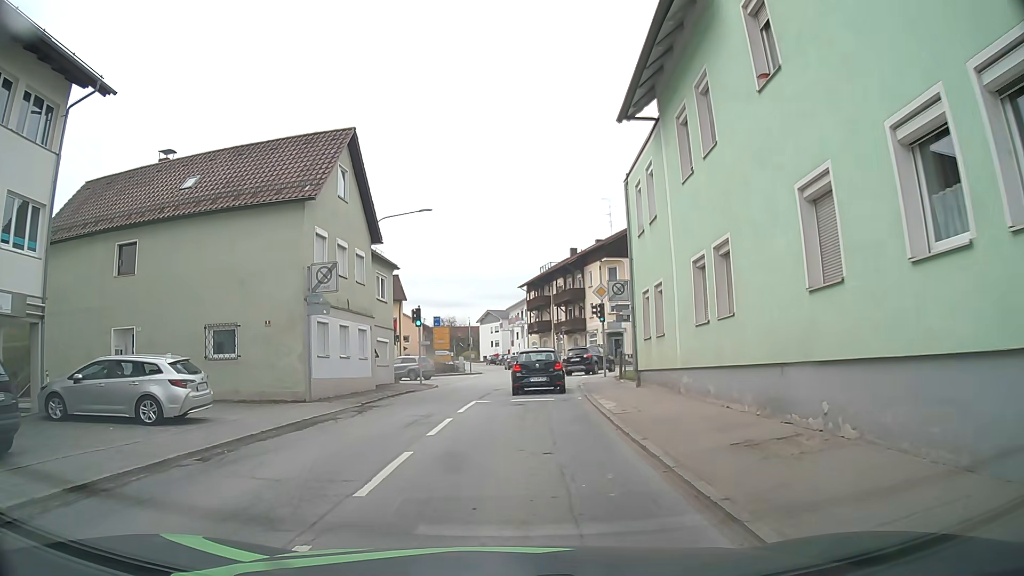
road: secondary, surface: asphalt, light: Day
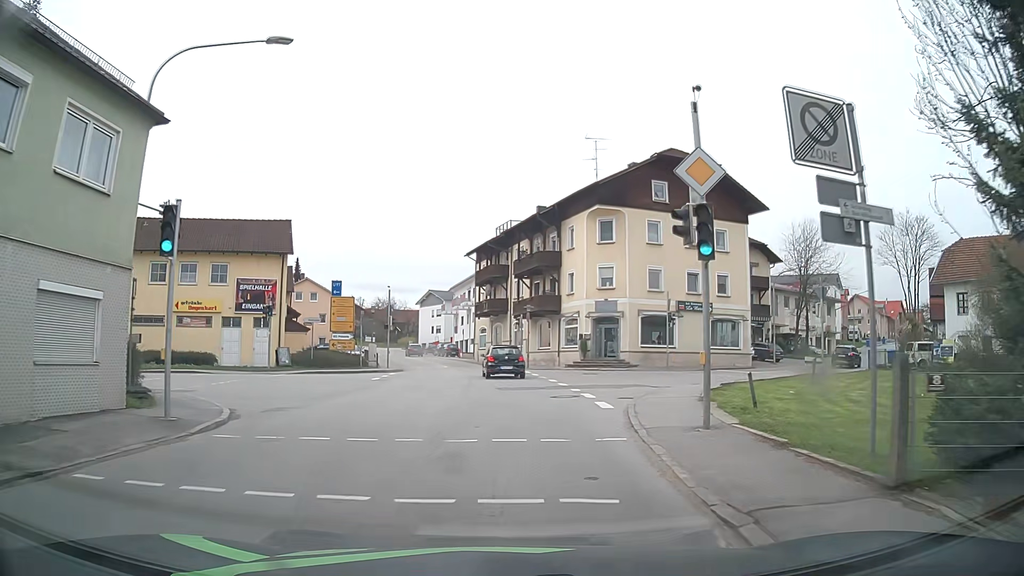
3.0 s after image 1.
(+0.9, +21.3) m; +5°
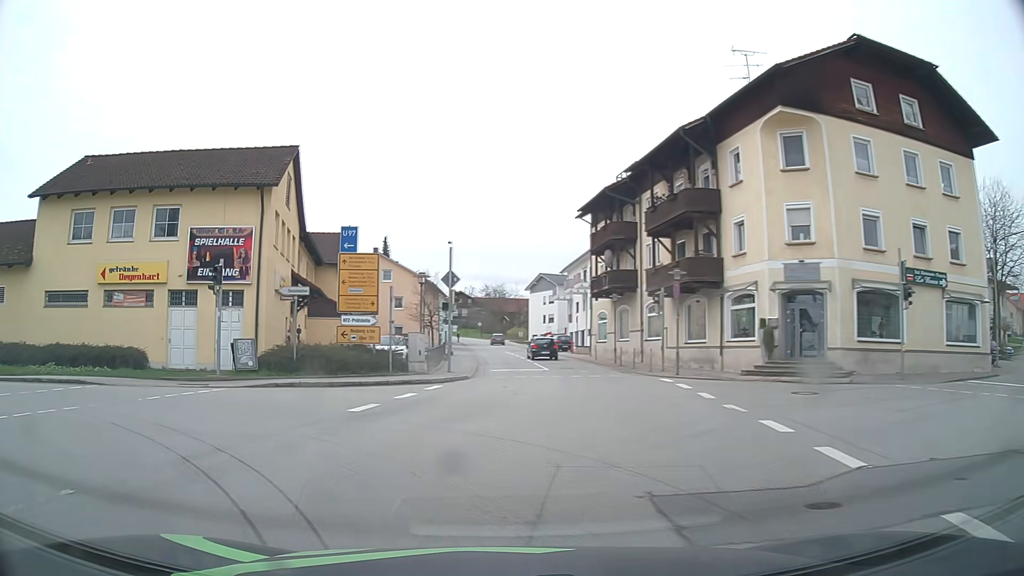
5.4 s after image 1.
(+0.1, +16.4) m; -8°
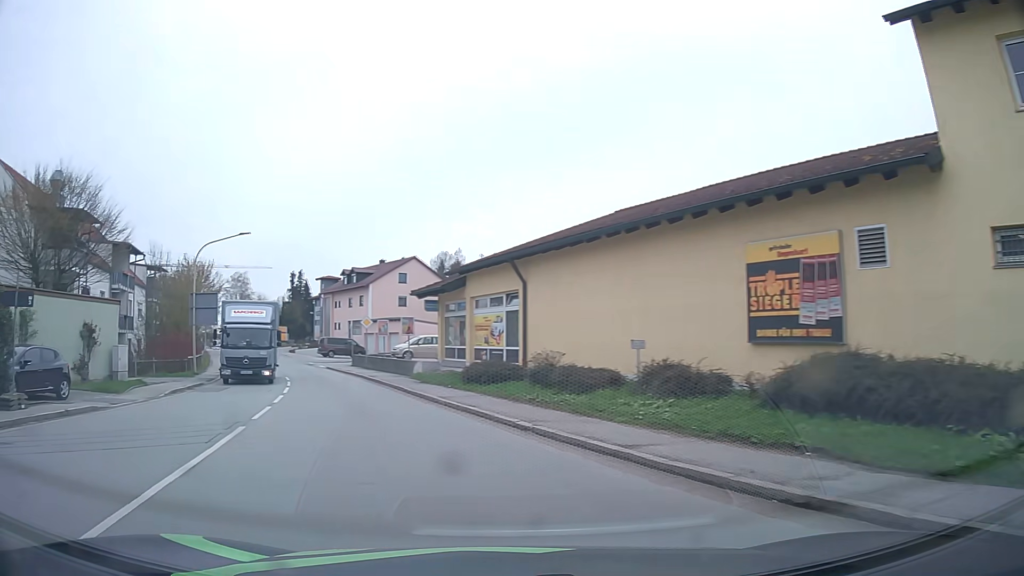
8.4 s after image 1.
(-10.2, +13.2) m; -76°
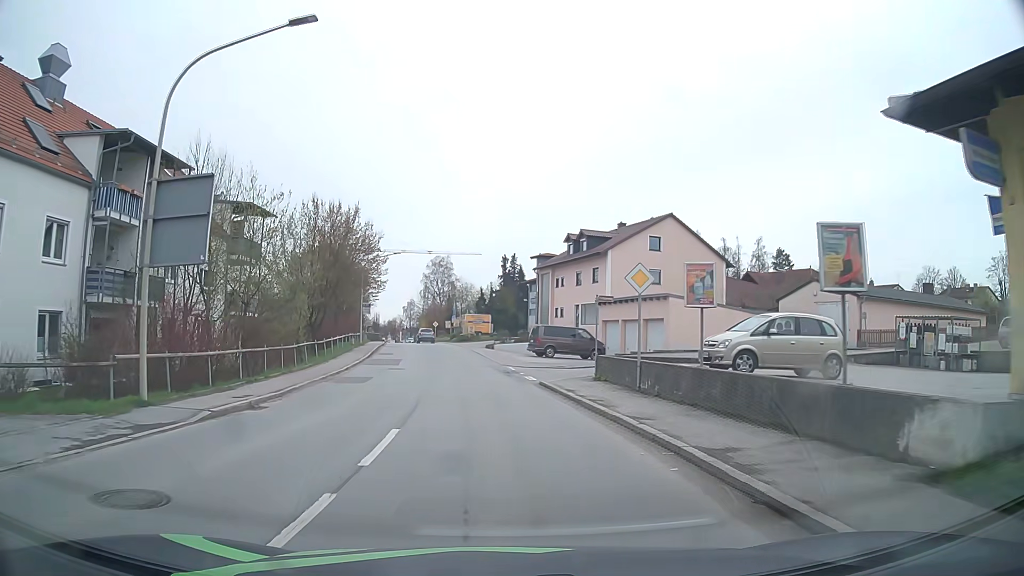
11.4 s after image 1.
(-6.1, +24.4) m; -19°
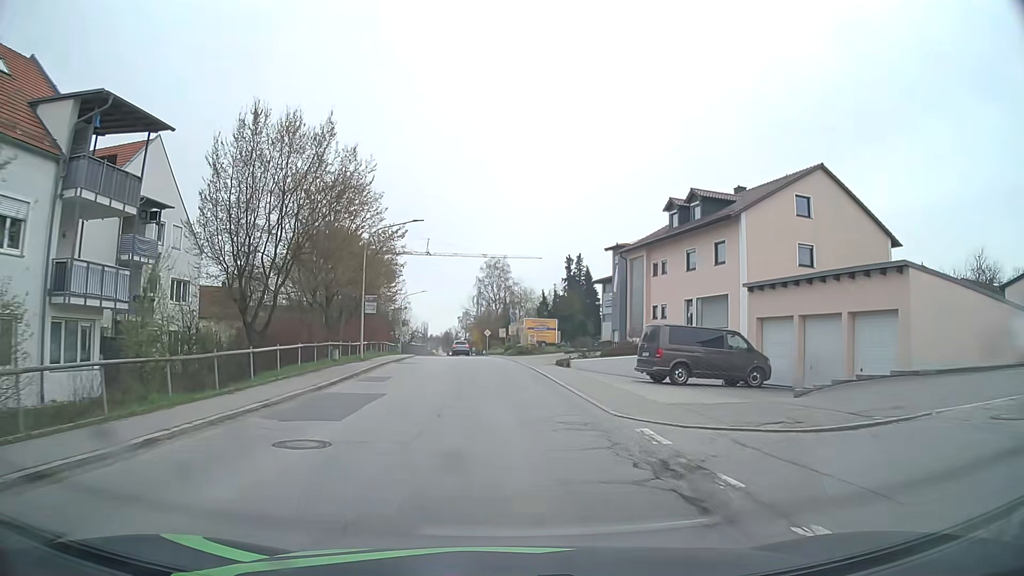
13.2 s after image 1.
(-0.8, +19.3) m; -5°
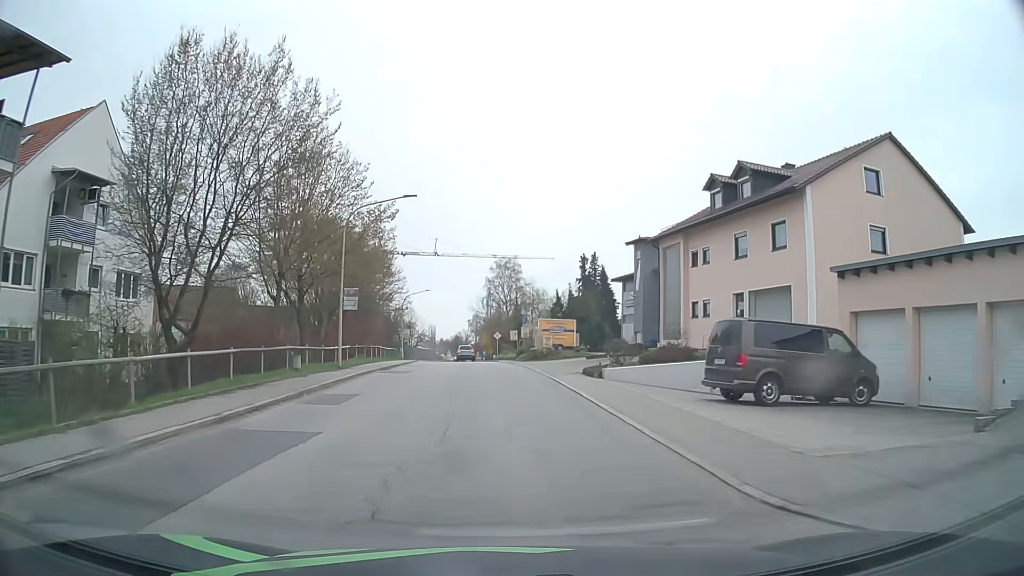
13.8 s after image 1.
(-0.1, +6.9) m; 0°
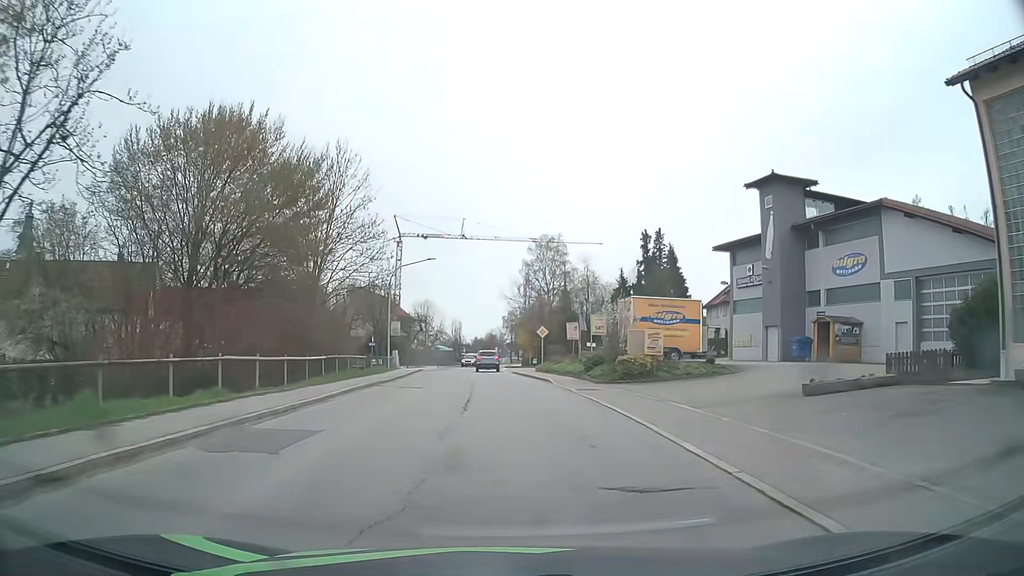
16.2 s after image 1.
(-1.3, +27.0) m; -4°
(0, +10) (0, +20) (0, +30) (-1, +40) (-2, +50) (-2, +60) (-2, +70) (-2, +80) (-1, +90) (0, +100) m
